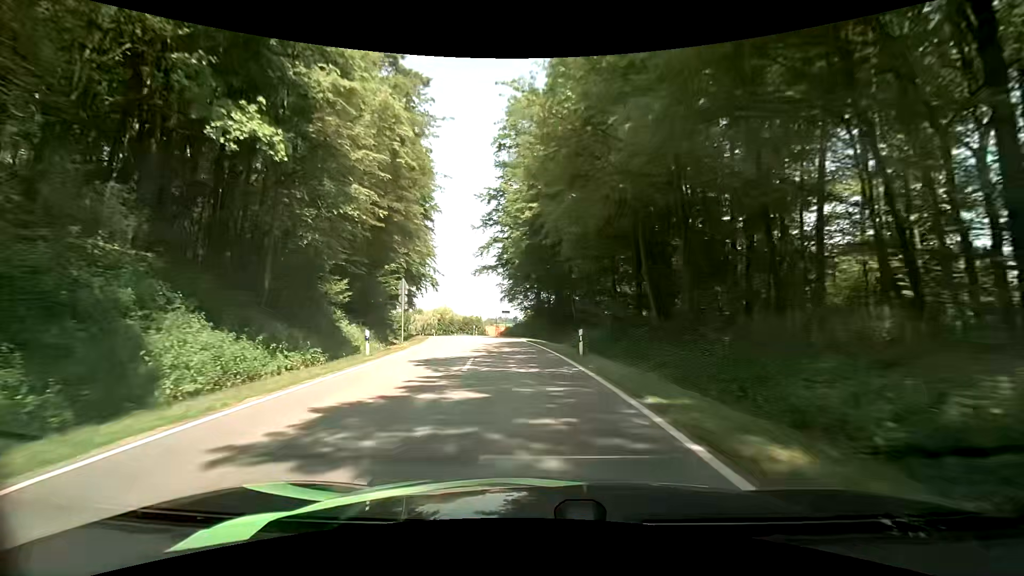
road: tertiary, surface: asphalt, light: Day
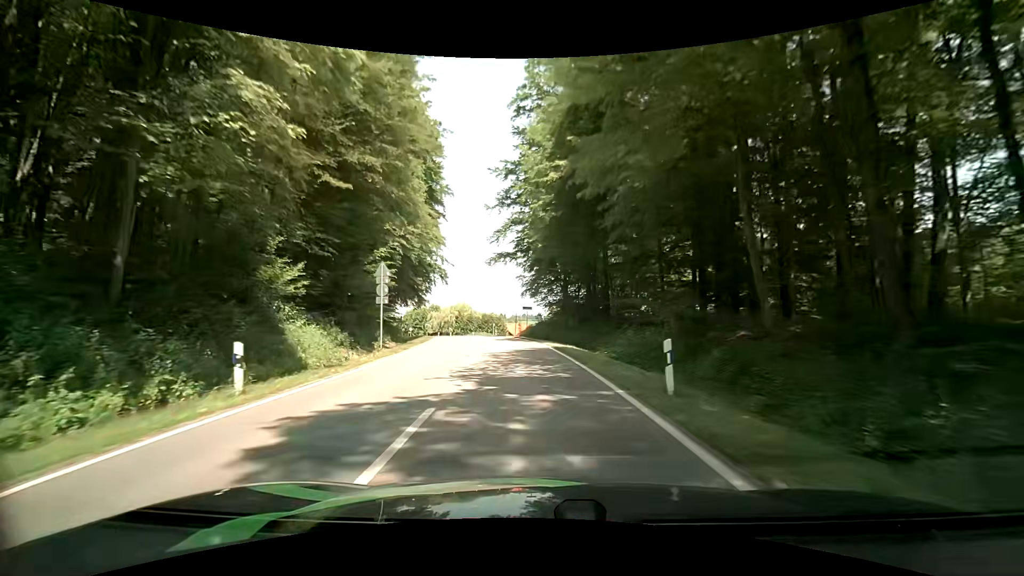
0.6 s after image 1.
(0.0, +9.4) m; -1°
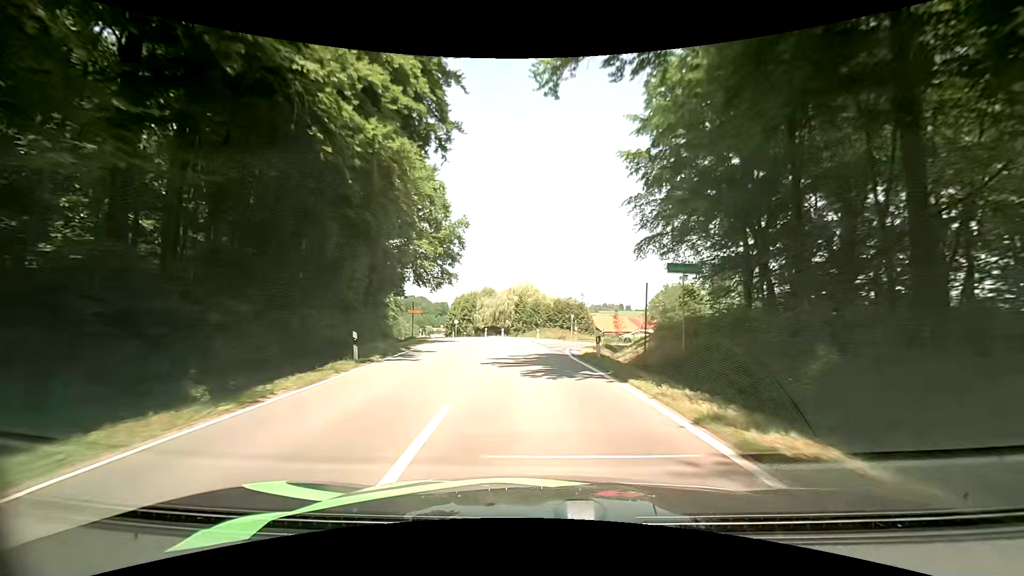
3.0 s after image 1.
(-2.9, +37.1) m; -9°
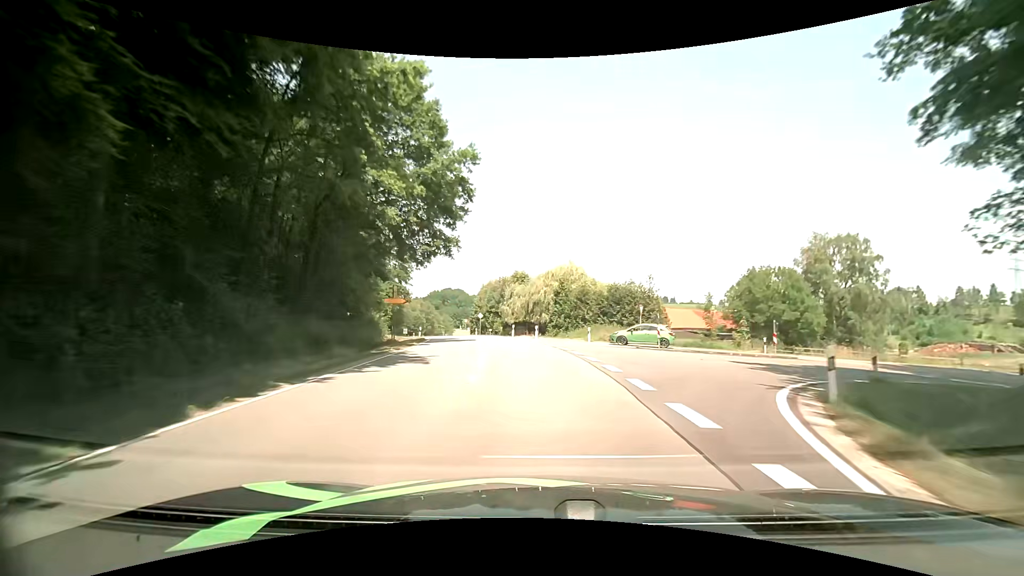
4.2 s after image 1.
(-0.5, +18.7) m; -4°
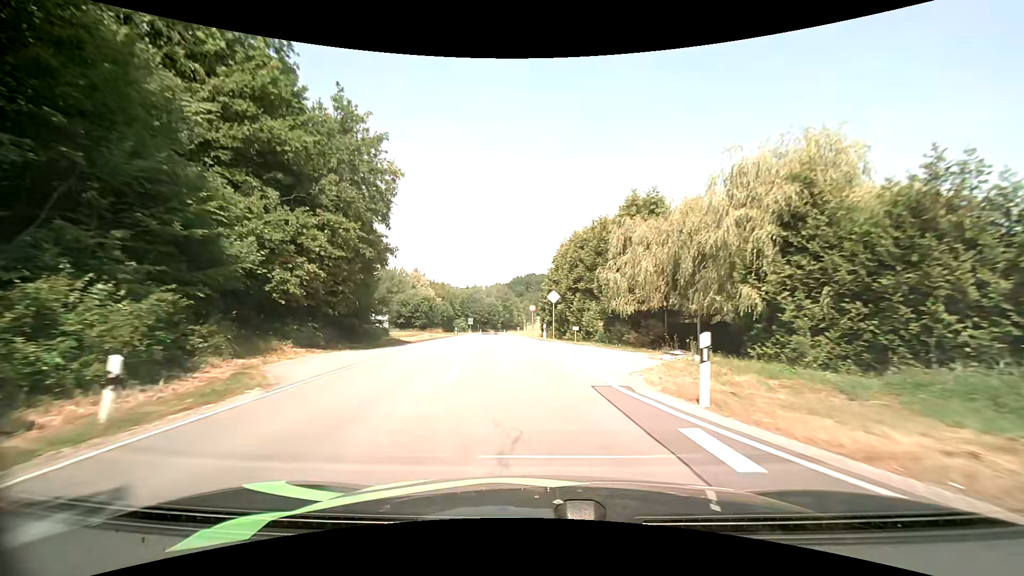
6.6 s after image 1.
(-3.1, +37.4) m; -10°
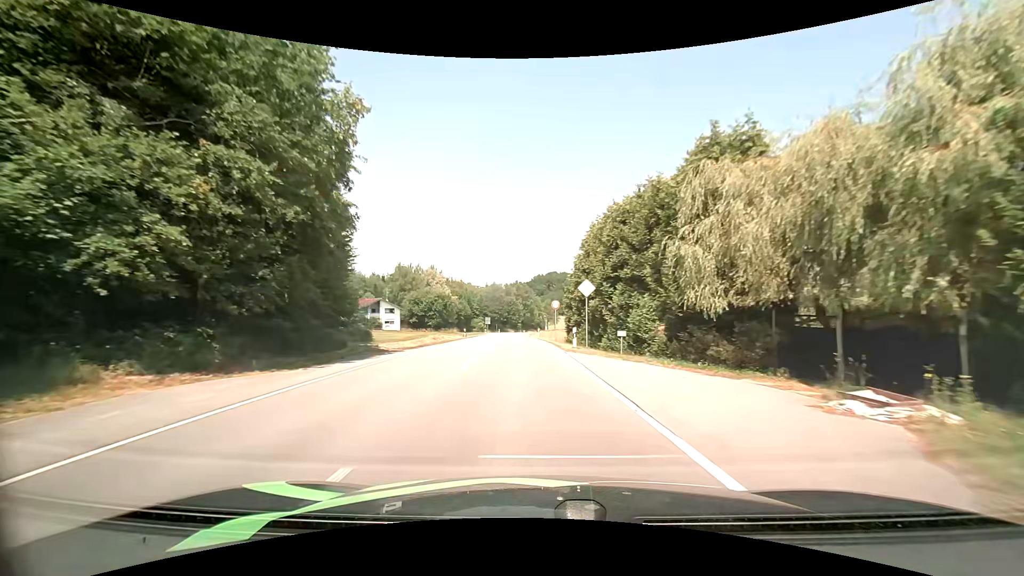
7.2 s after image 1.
(-0.1, +9.7) m; -2°
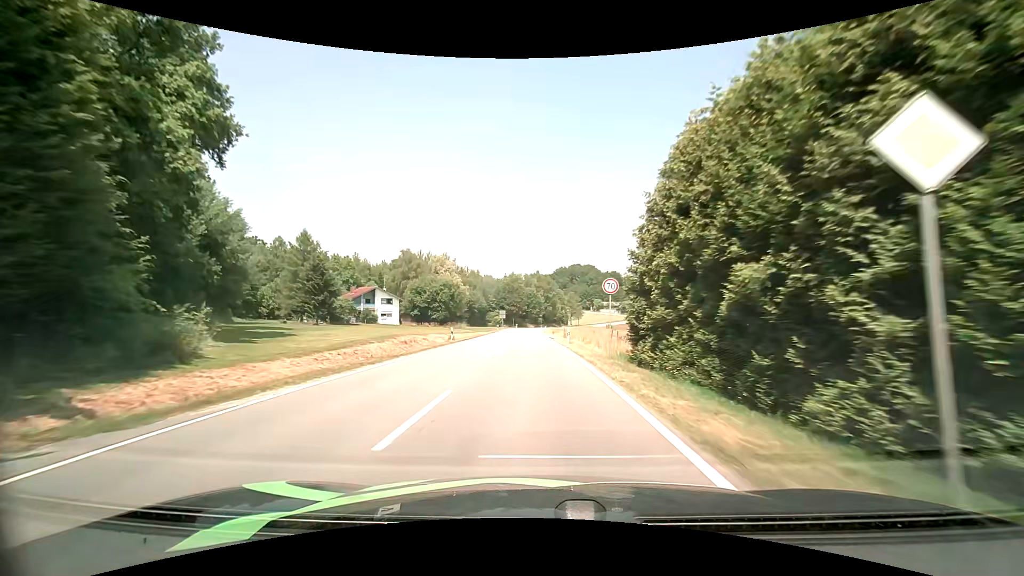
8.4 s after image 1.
(-0.6, +19.6) m; -3°
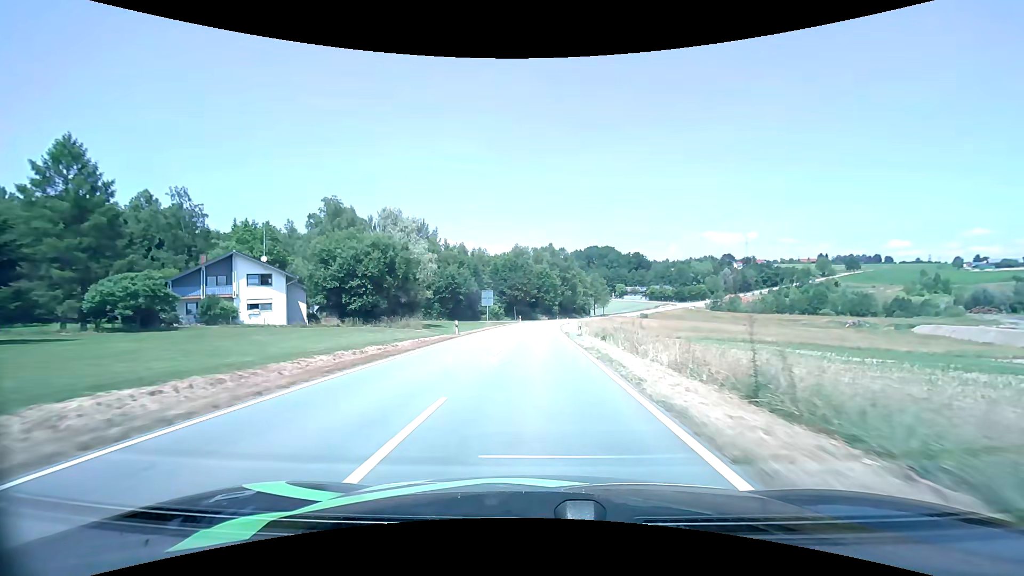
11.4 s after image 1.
(-0.6, +51.5) m; -1°
(0, +10) (0, +20) (0, +30) (0, +40) (0, +50) (+1, +60) (+1, +70) (+2, +80) (+3, +90) (+4, +100) m
